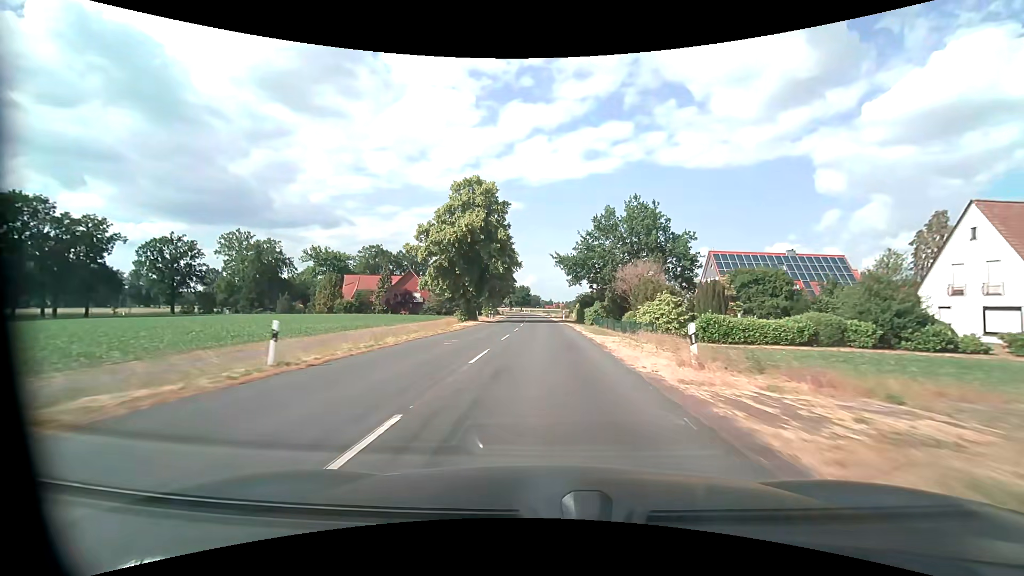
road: secondary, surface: asphalt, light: Day
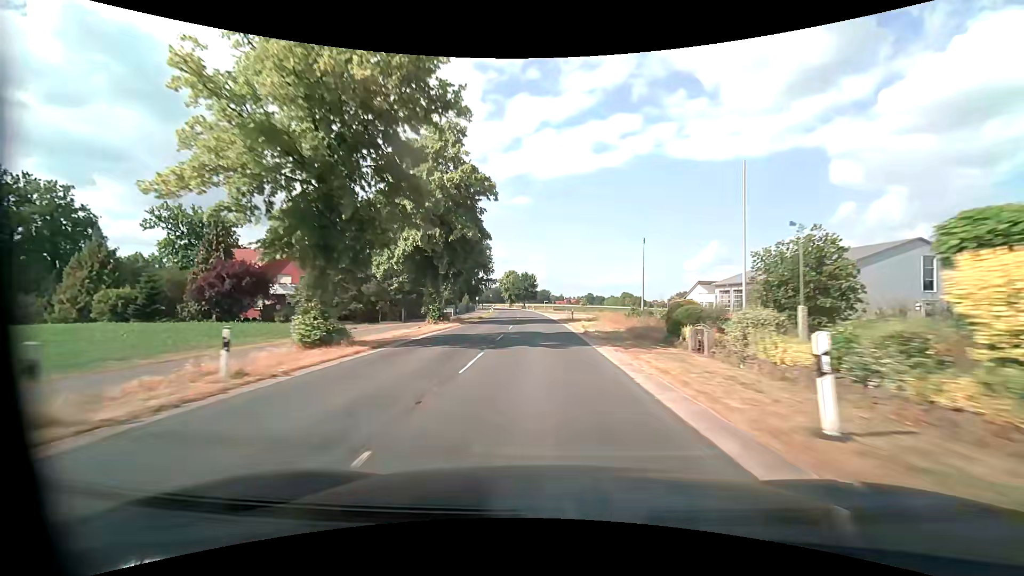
(-0.1, +56.3) m; -1°
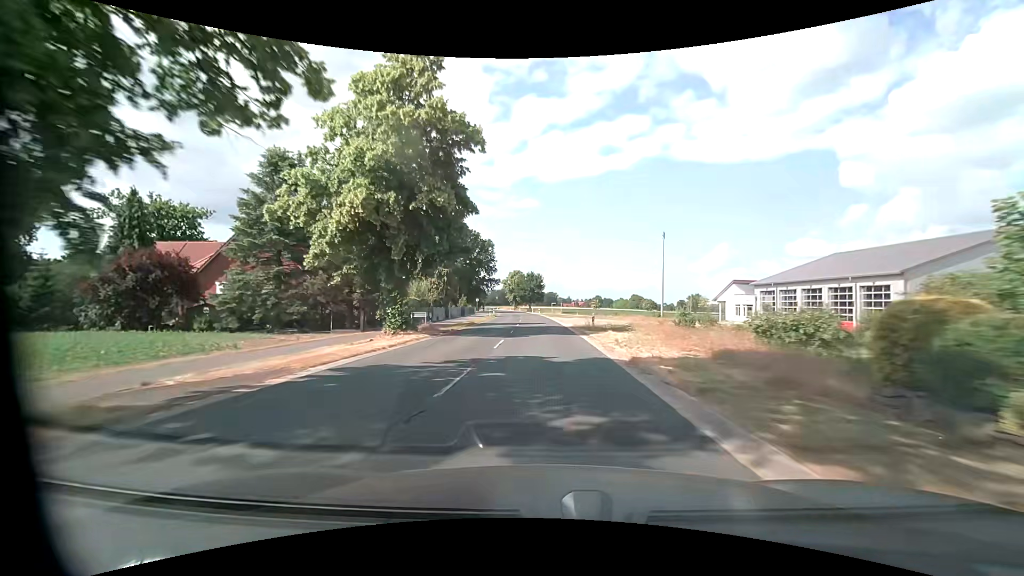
(-0.1, +11.3) m; -1°
(0, +10) (0, +20) (0, +30) (-1, +40) (-1, +50) (-1, +60) (-2, +70) (-3, +80) (-3, +90) (-4, +100) m
